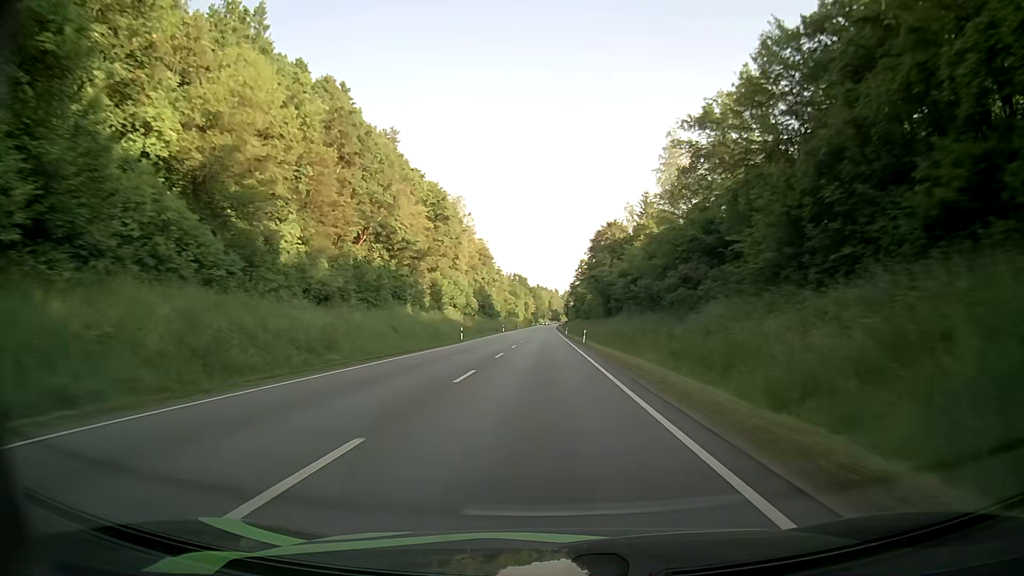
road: primary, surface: asphalt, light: Day
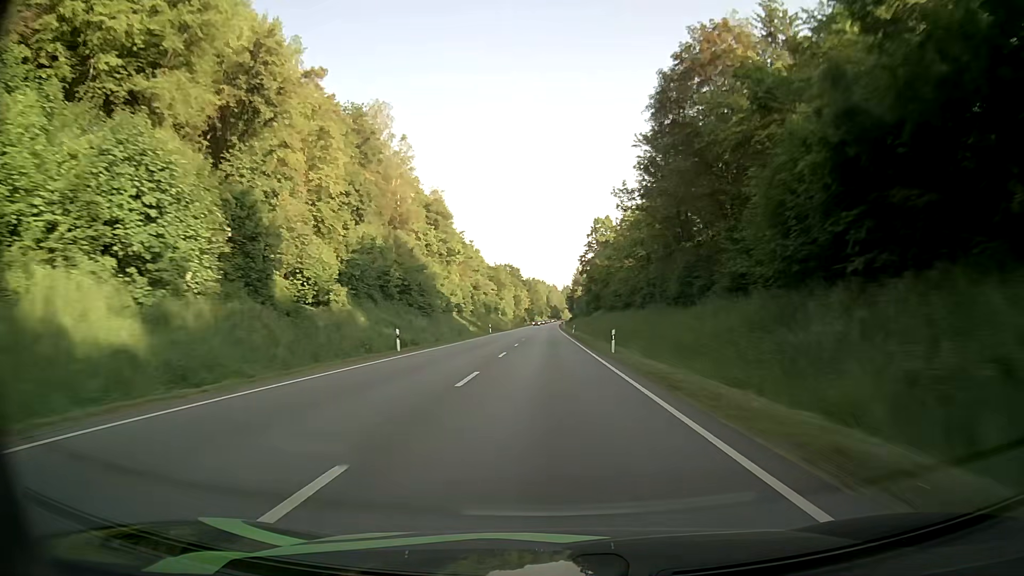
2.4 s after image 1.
(-0.2, +73.4) m; 0°
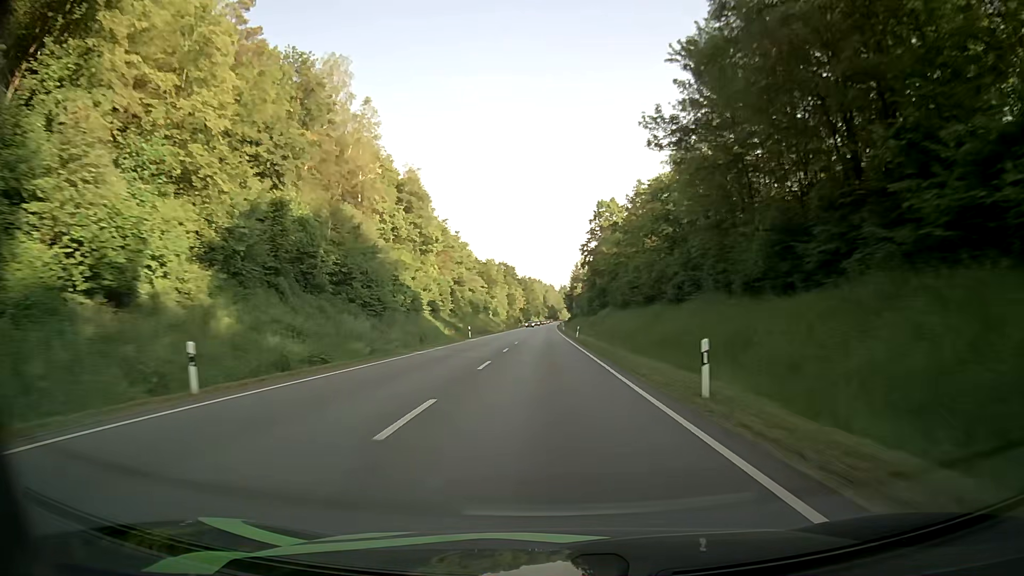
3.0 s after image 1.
(+0.1, +18.3) m; 0°
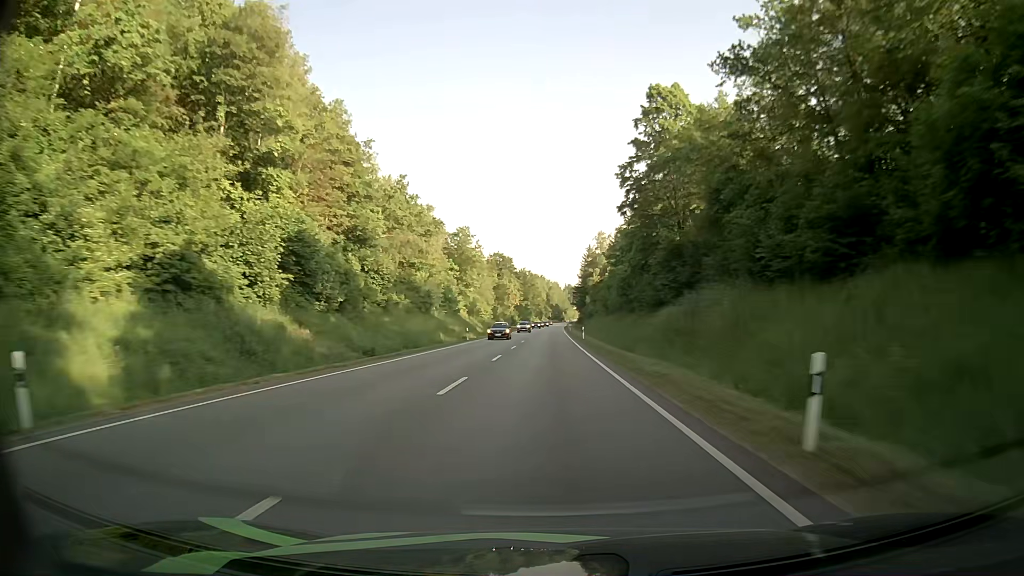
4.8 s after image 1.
(0.0, +54.6) m; 0°
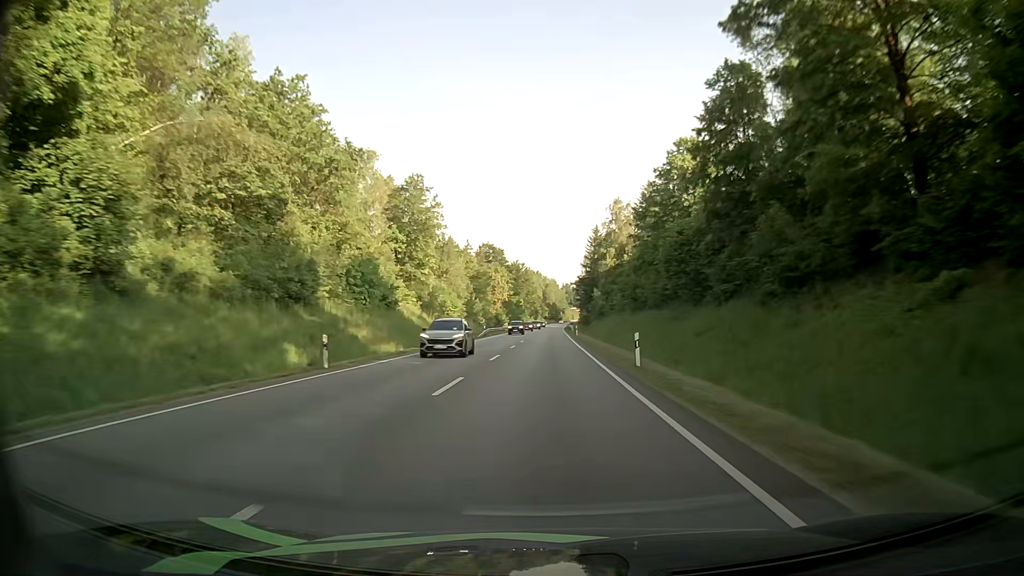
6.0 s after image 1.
(+0.1, +36.2) m; 0°
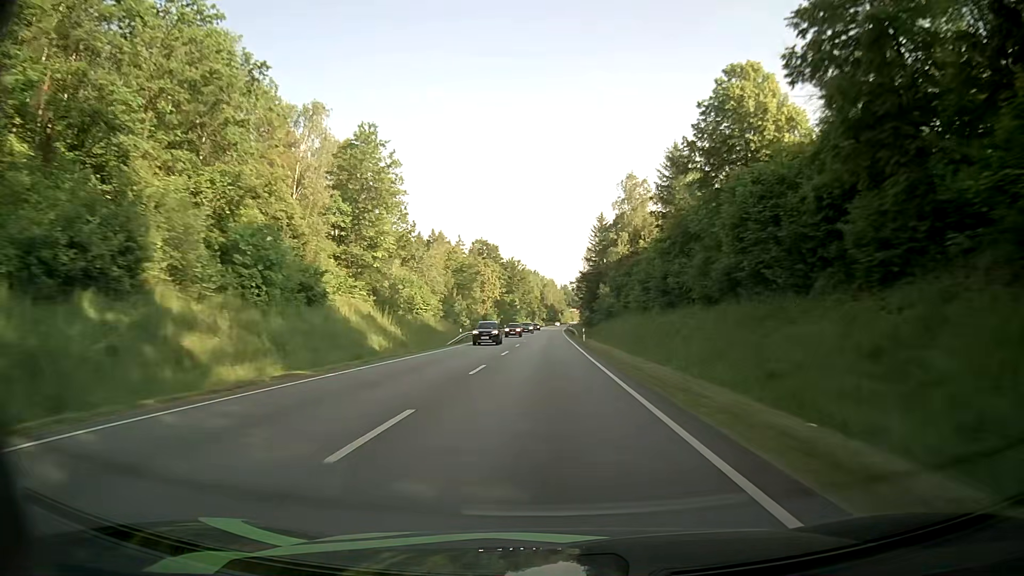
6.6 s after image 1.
(0.0, +18.1) m; 0°
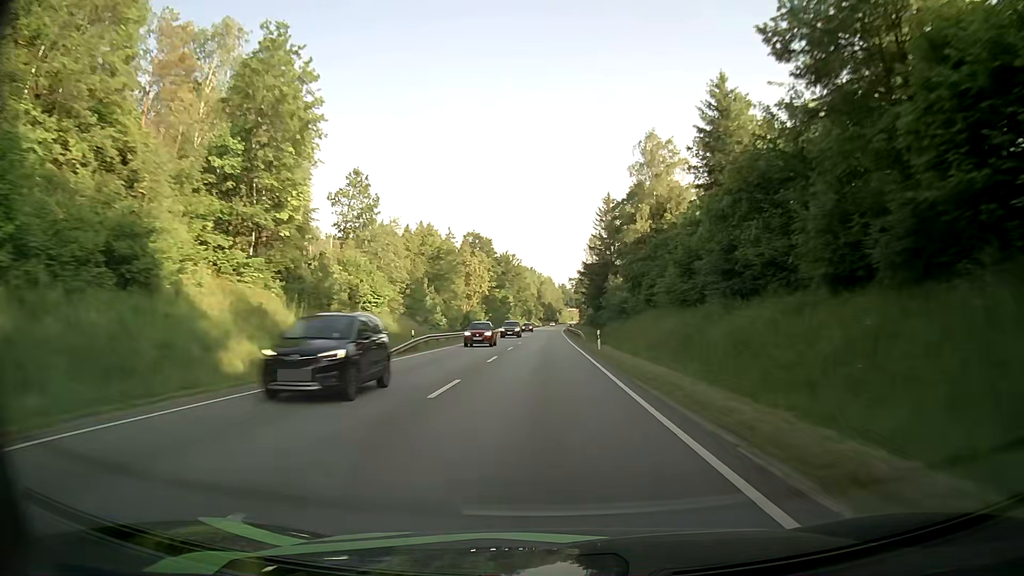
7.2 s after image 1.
(0.0, +18.1) m; 0°
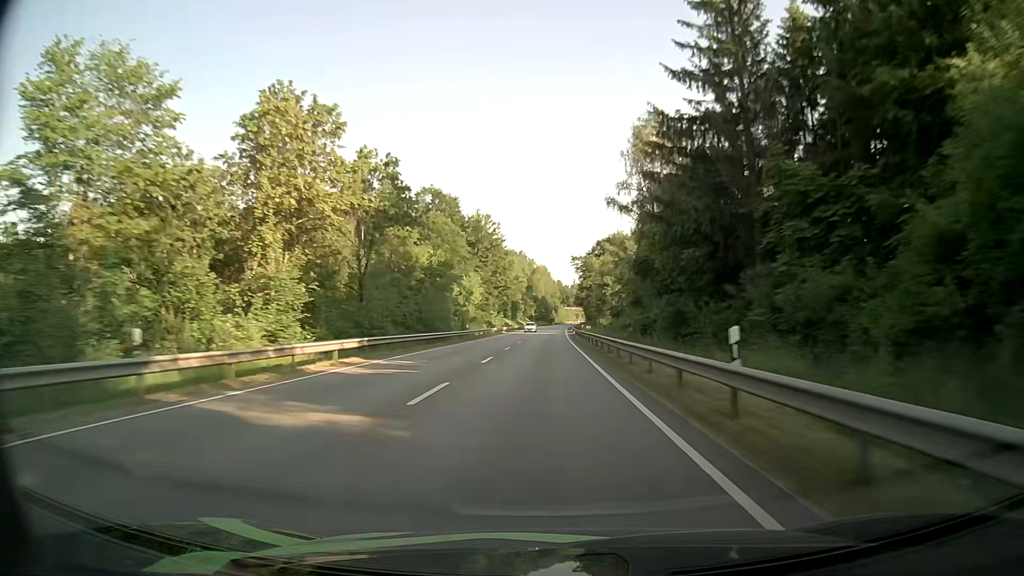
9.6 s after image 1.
(+0.4, +73.0) m; 0°
(0, +10) (0, +20) (0, +30) (0, +40) (0, +50) (0, +60) (0, +70) (+1, +80) (+1, +90) (+1, +100) m
